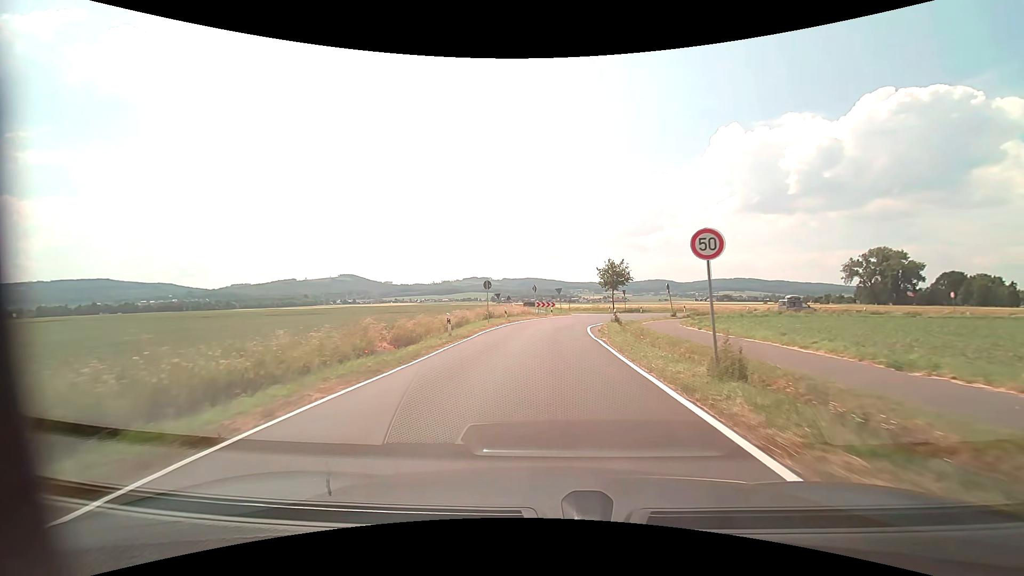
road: tertiary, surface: asphalt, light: Day
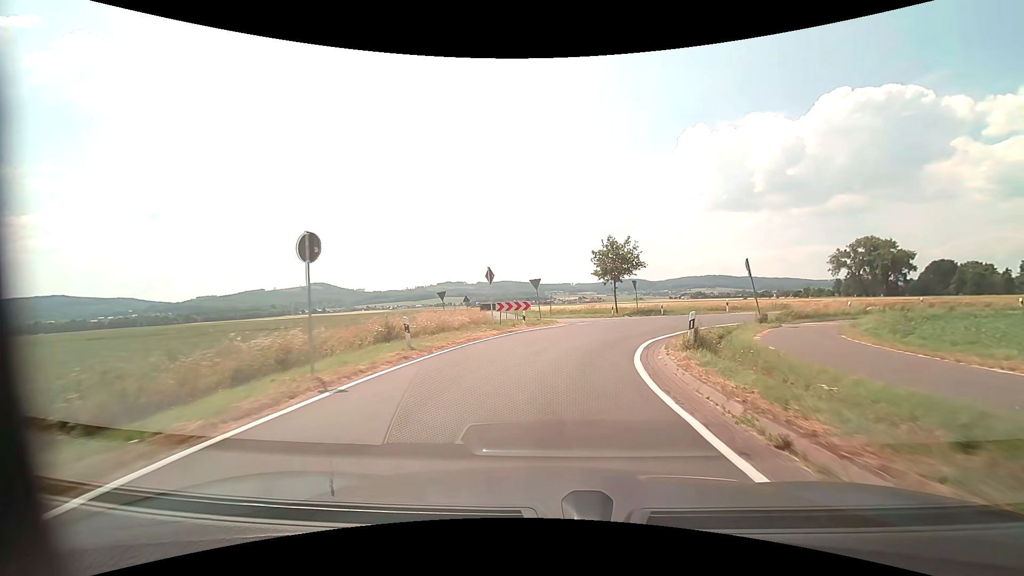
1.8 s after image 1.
(+0.3, +22.0) m; +3°
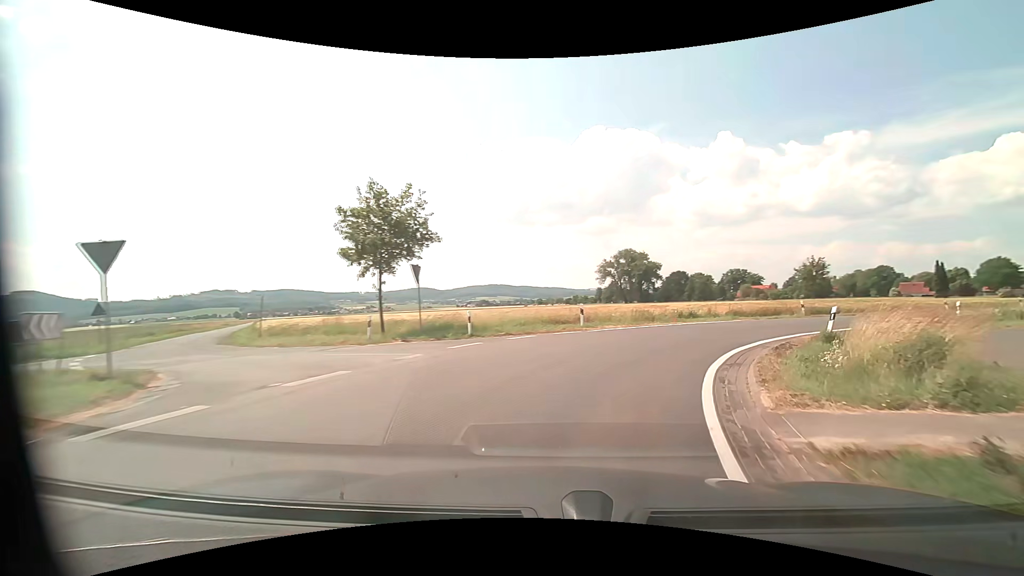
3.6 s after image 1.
(+3.4, +21.9) m; +23°
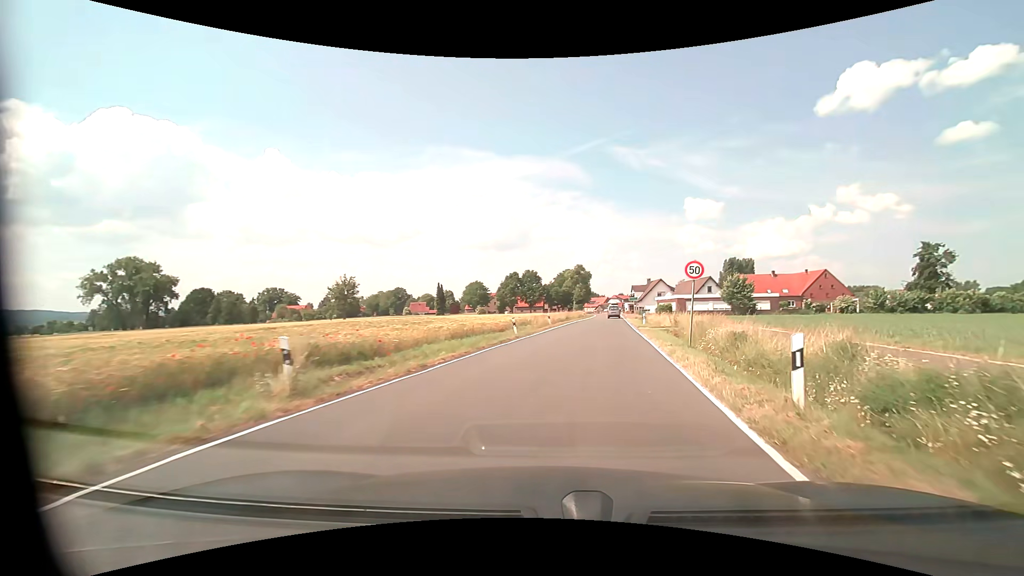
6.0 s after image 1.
(+11.1, +24.2) m; +49°
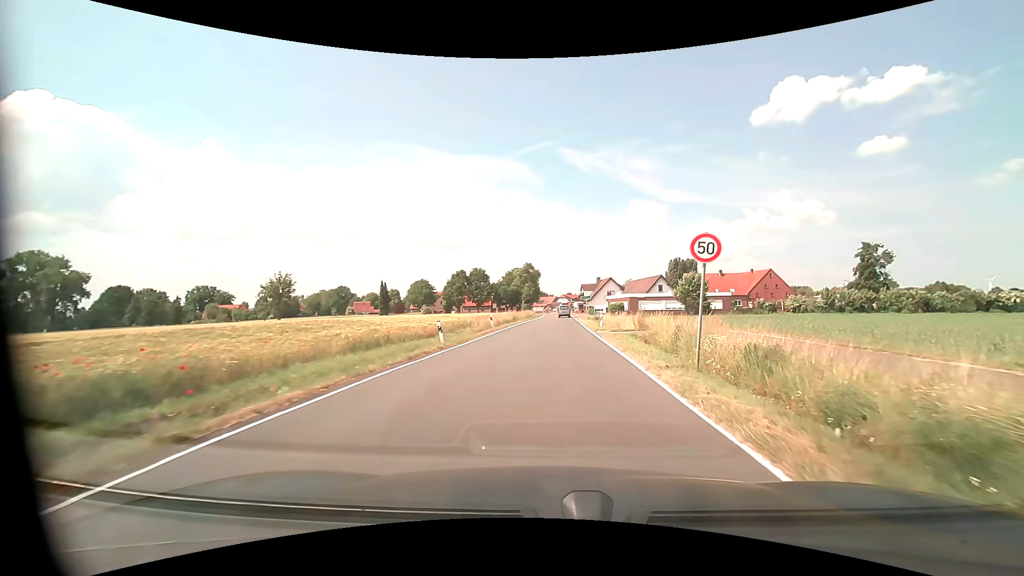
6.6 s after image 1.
(+0.4, +6.4) m; +7°
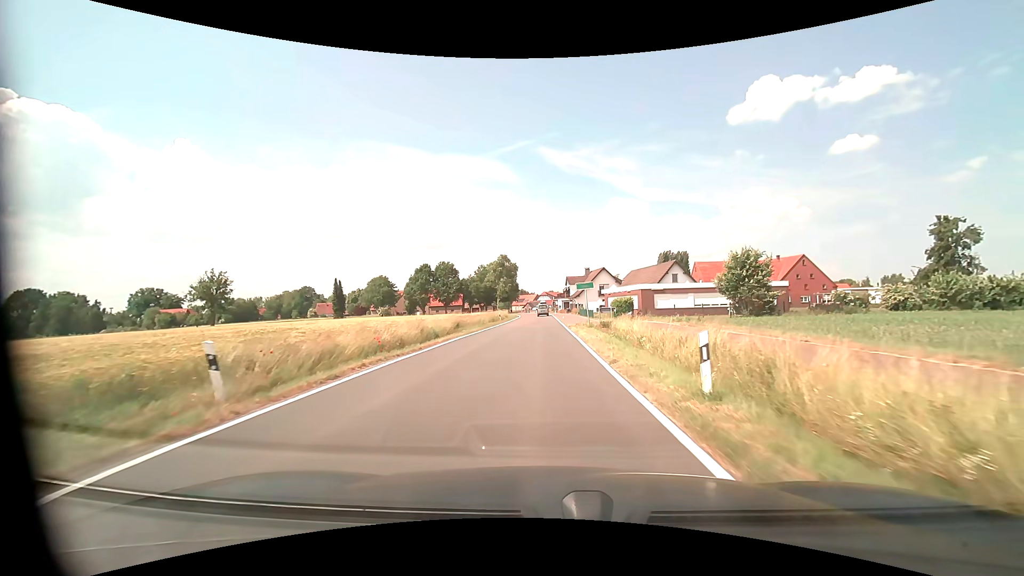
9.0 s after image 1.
(+1.2, +26.9) m; +3°
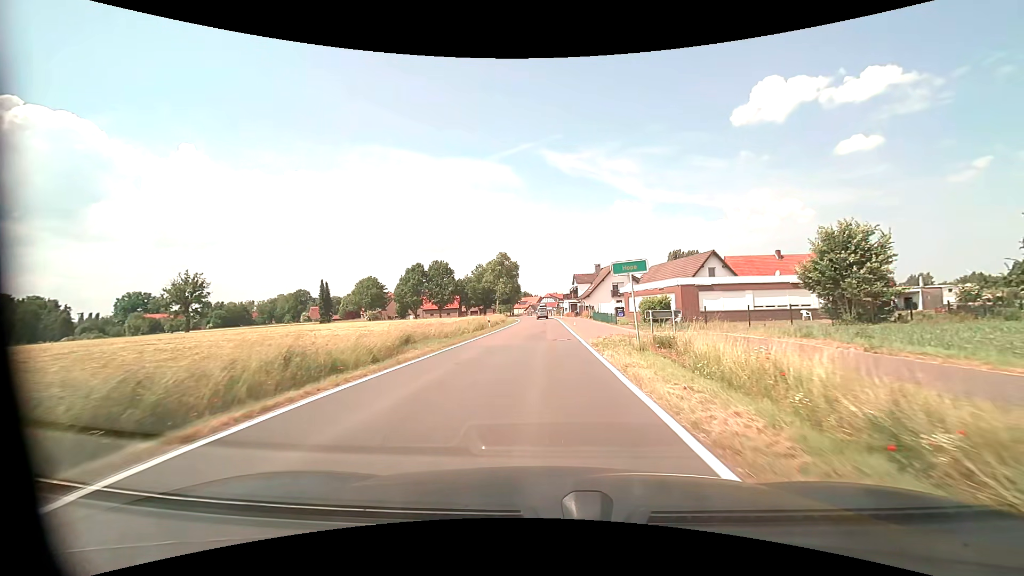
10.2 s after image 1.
(-0.1, +14.5) m; -1°
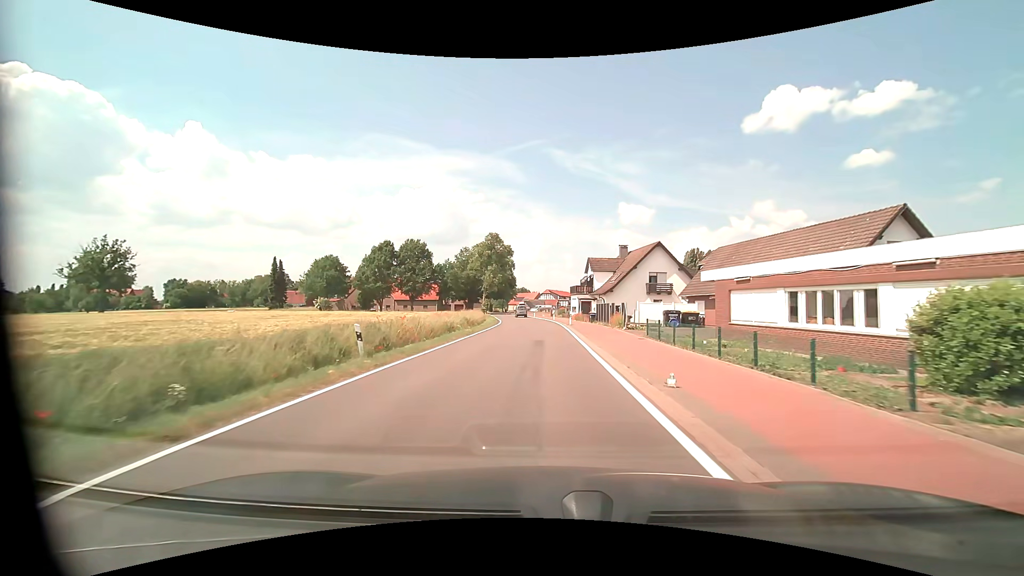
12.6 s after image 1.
(0.0, +30.0) m; 0°
